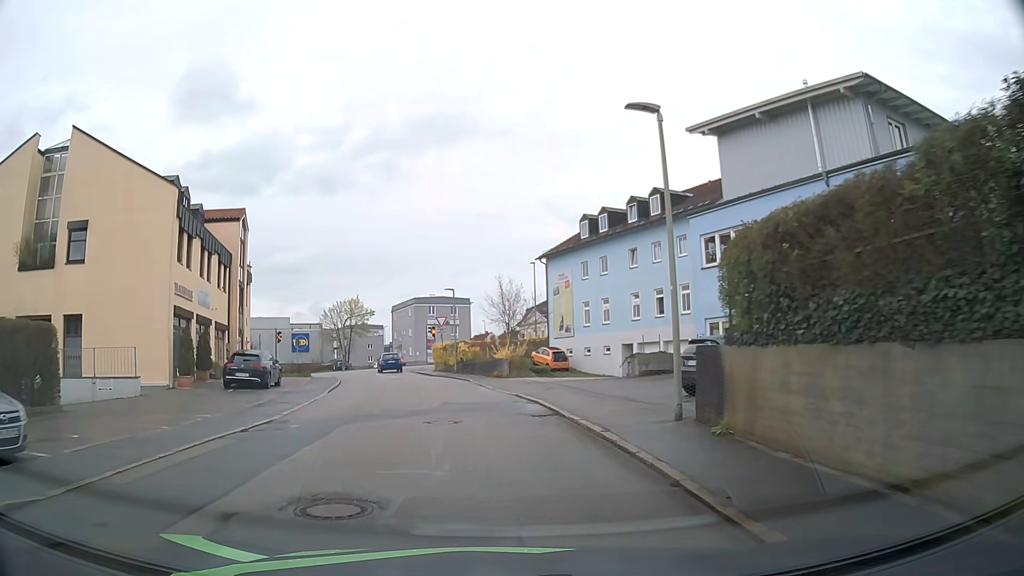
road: residential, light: Day
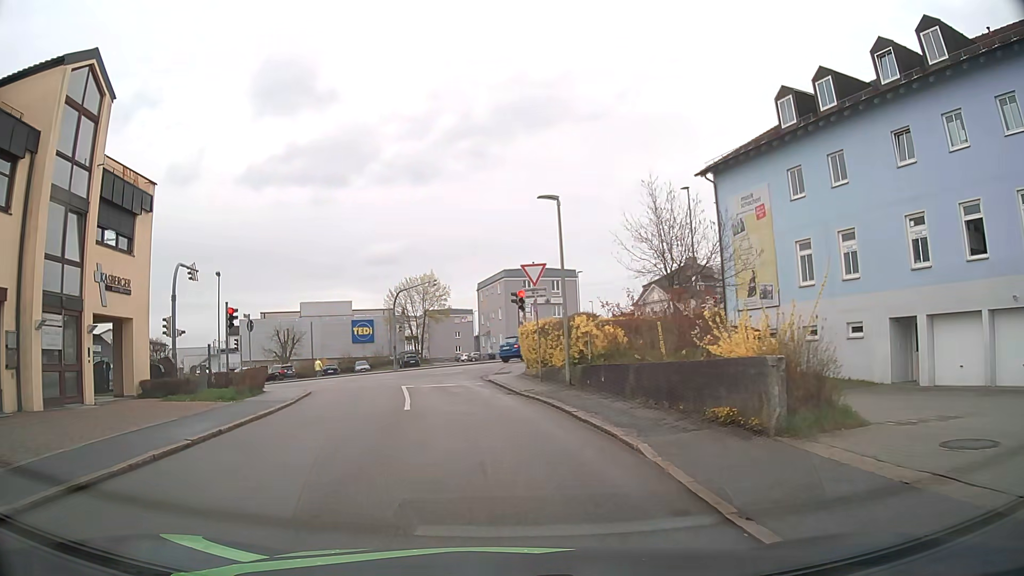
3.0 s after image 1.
(-1.6, +23.6) m; -8°
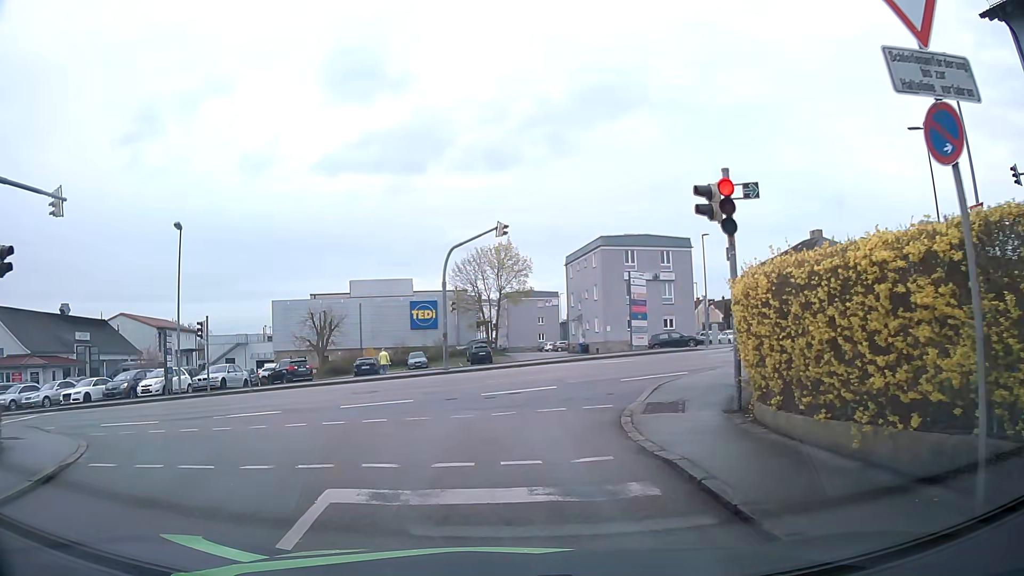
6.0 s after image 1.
(-1.2, +17.2) m; -7°
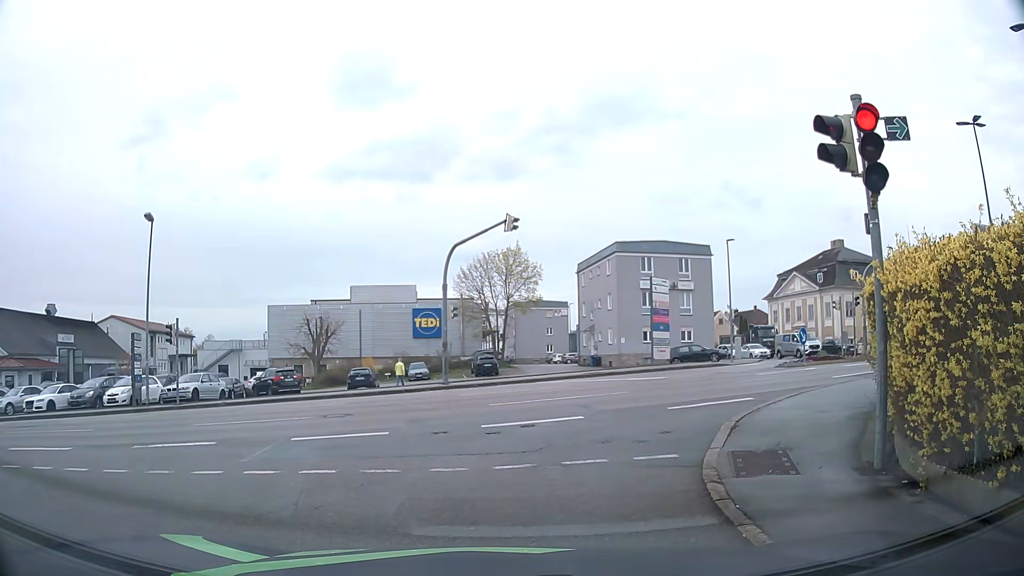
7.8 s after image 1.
(-0.1, +3.6) m; -3°
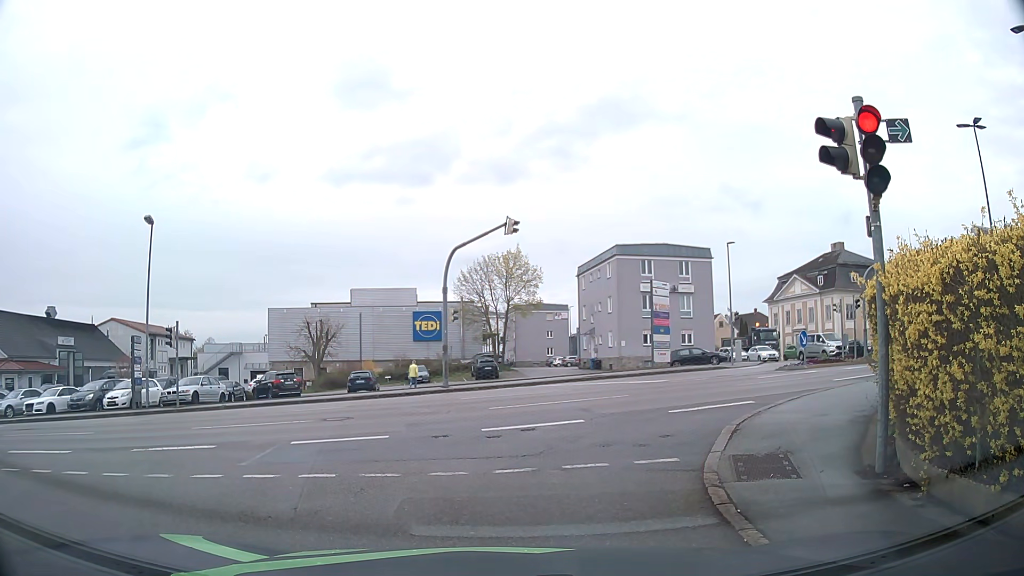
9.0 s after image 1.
(0.0, +0.1) m; 0°
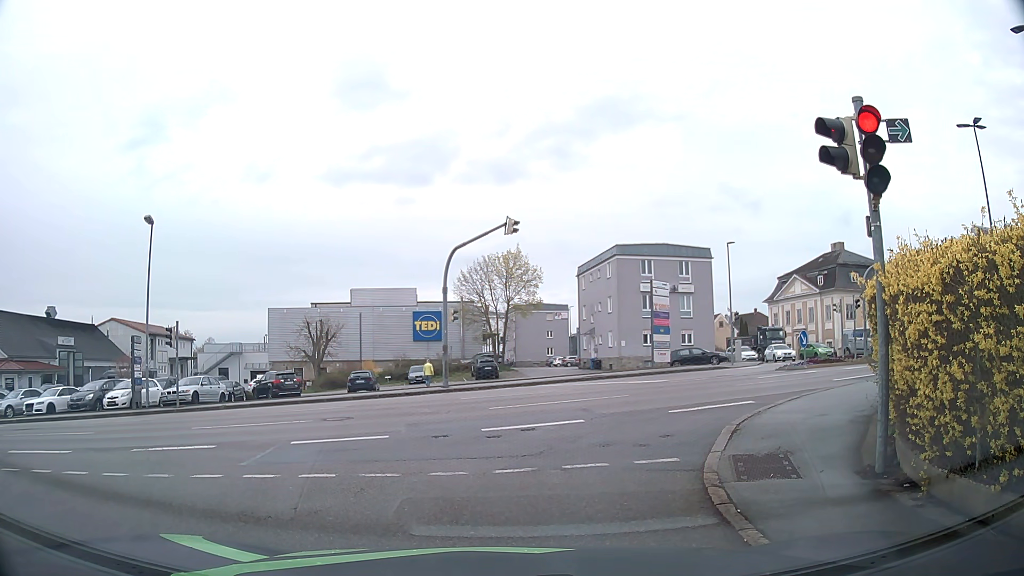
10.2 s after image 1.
(0.0, 0.0) m; 0°
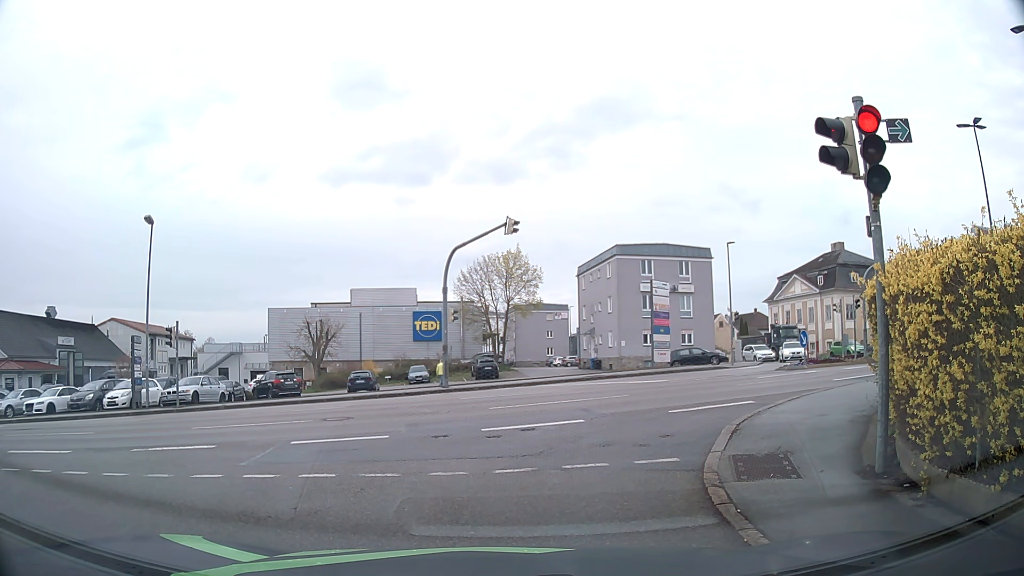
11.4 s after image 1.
(0.0, 0.0) m; 0°
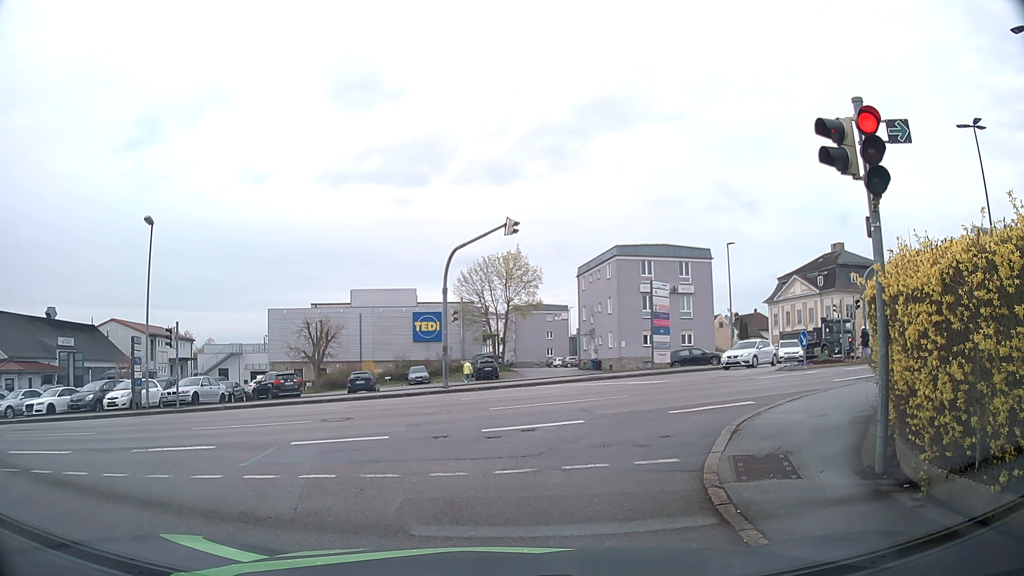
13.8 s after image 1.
(0.0, 0.0) m; 0°
